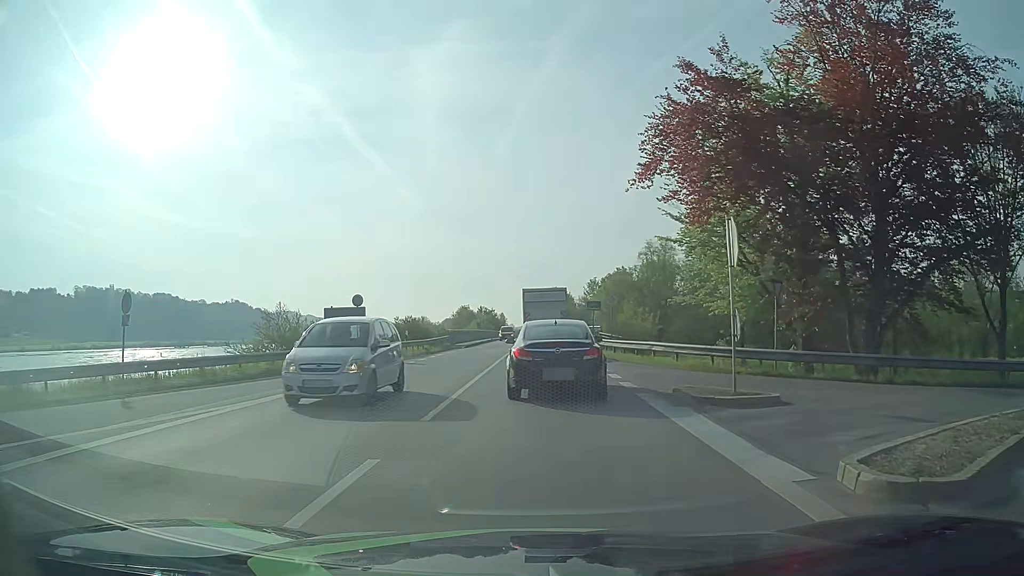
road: primary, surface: asphalt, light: Day
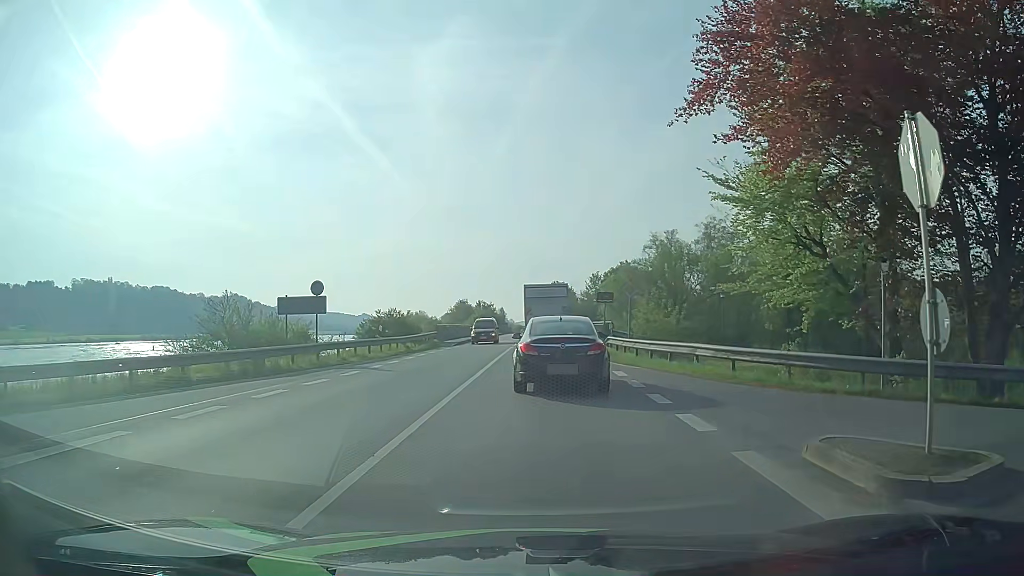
(0.0, +6.5) m; 0°
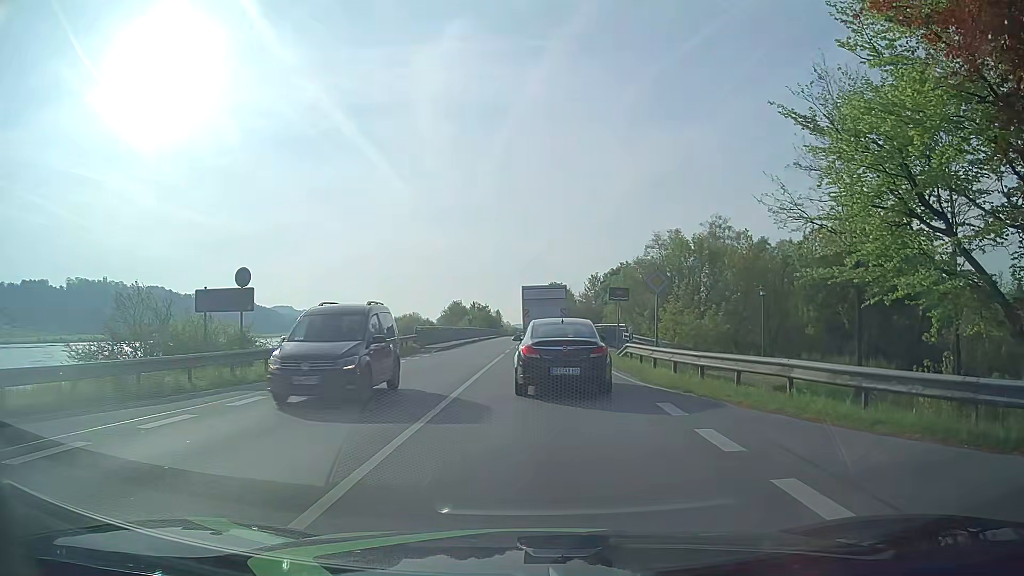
(0.0, +7.0) m; +1°
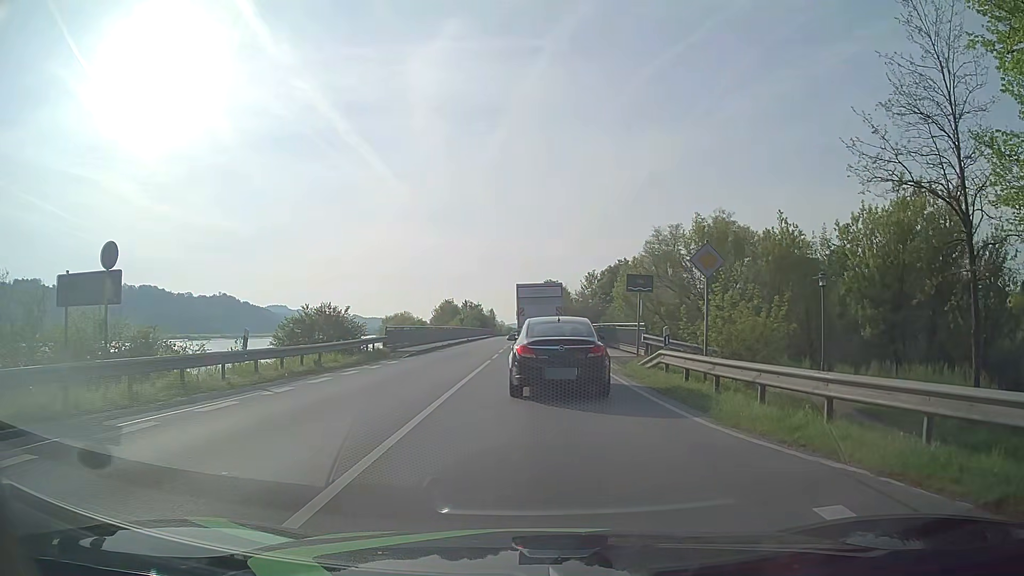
(0.0, +7.0) m; -2°
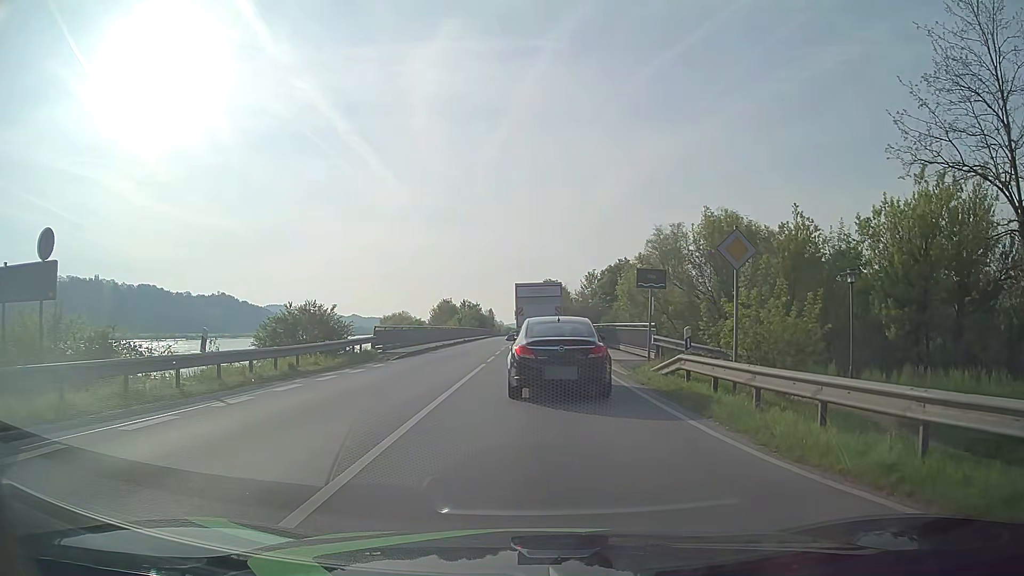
(+0.1, +2.3) m; +1°
(0, +10) (0, +20) (0, +30) (0, +40) (0, +50) (0, +60) (0, +70) (0, +80) (0, +90) (0, +100) m
